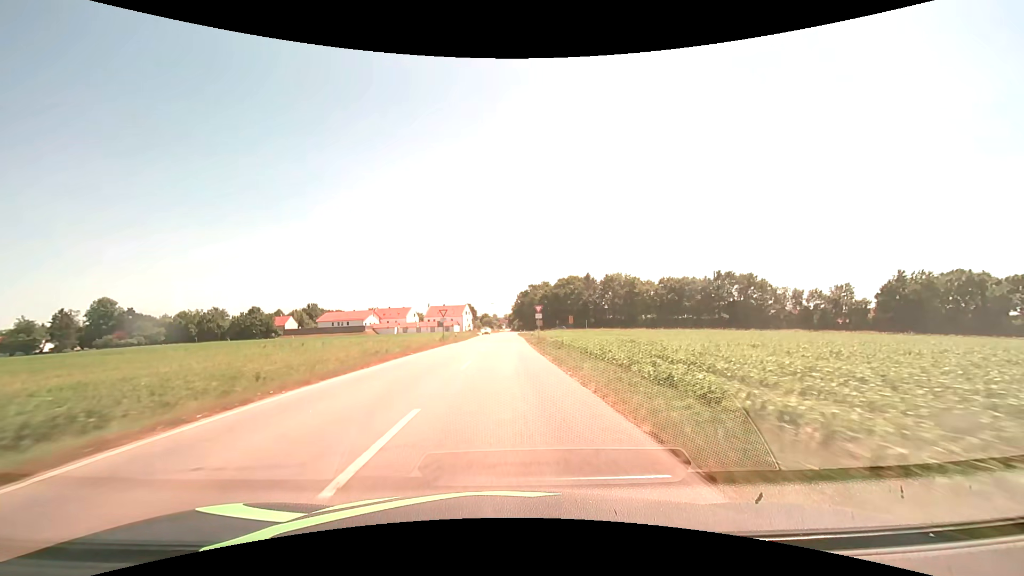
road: secondary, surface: asphalt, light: Day
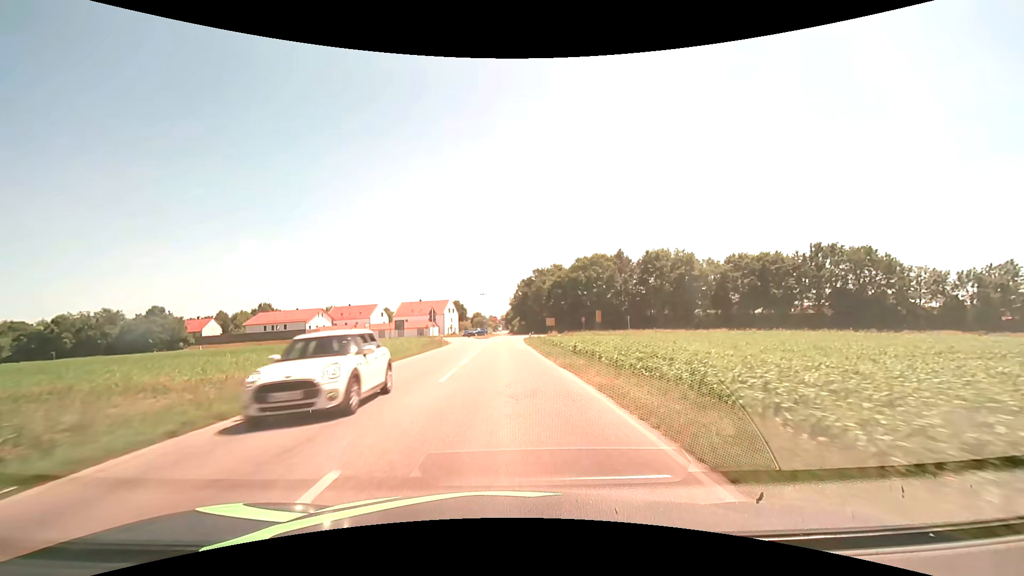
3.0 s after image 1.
(0.0, +51.5) m; 0°
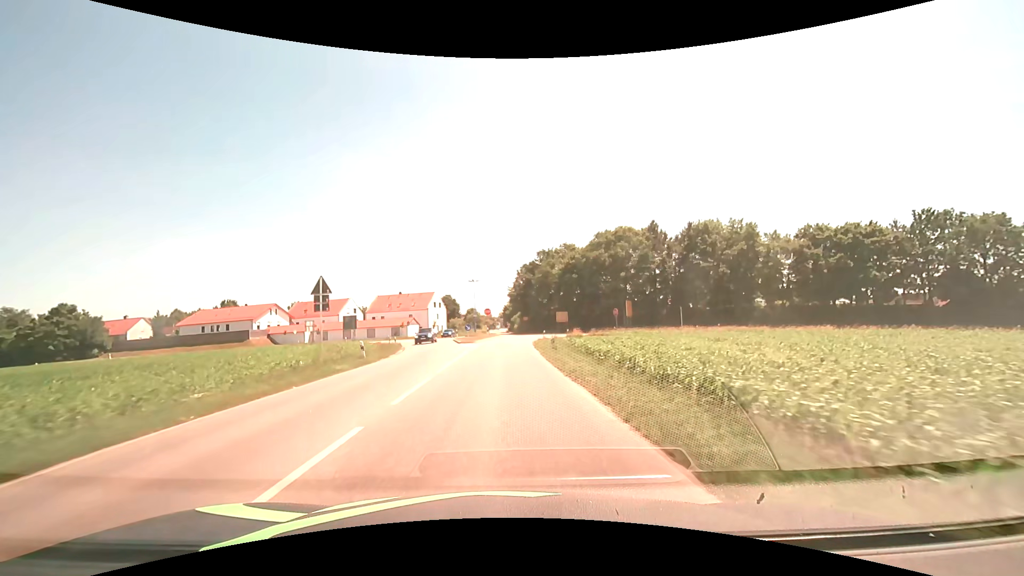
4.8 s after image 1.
(+0.1, +27.8) m; 0°
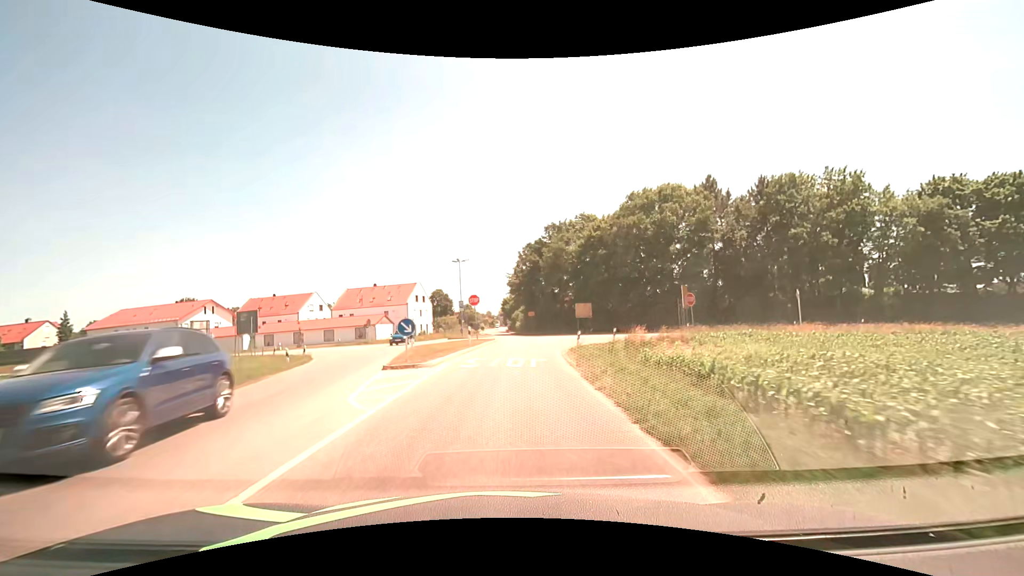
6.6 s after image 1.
(-0.1, +24.8) m; 0°
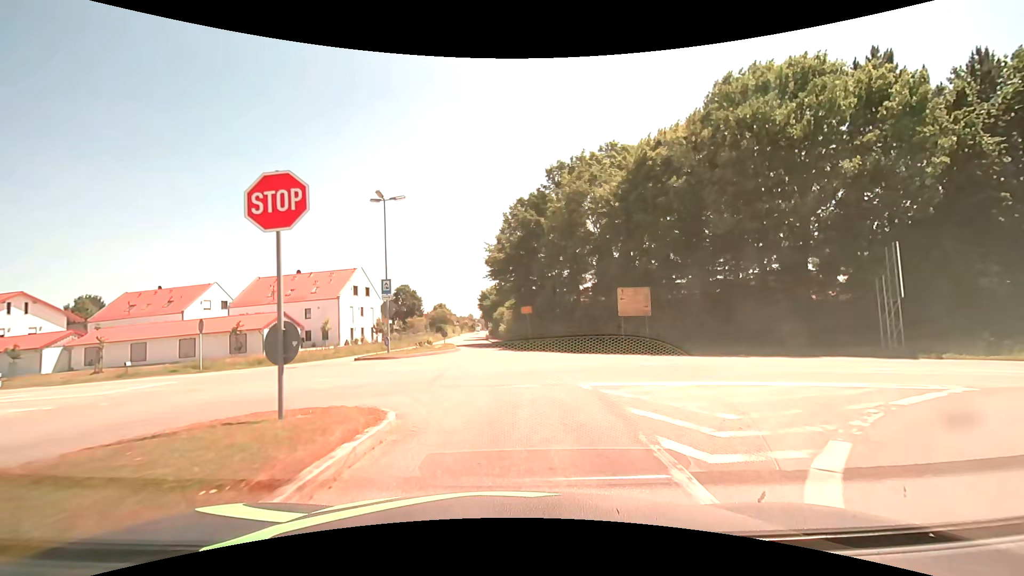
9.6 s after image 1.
(+0.2, +30.7) m; +2°
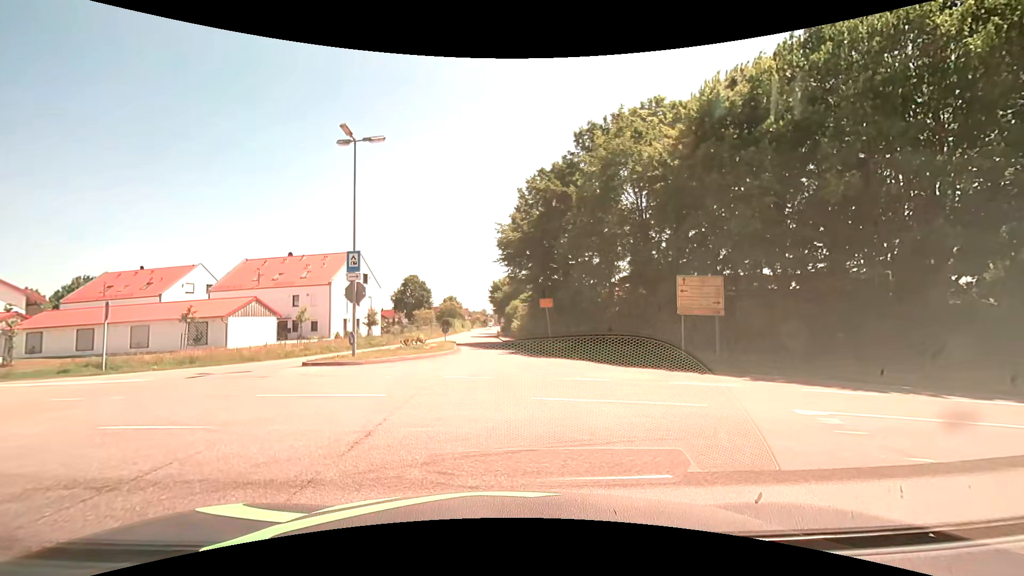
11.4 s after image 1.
(-0.1, +8.0) m; -2°
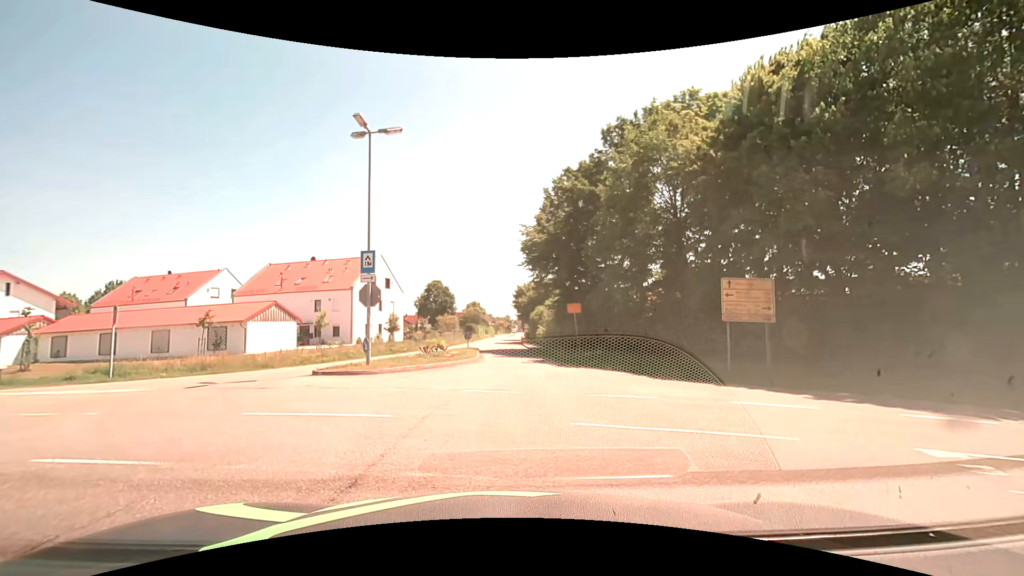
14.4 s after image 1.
(0.0, +1.9) m; -1°
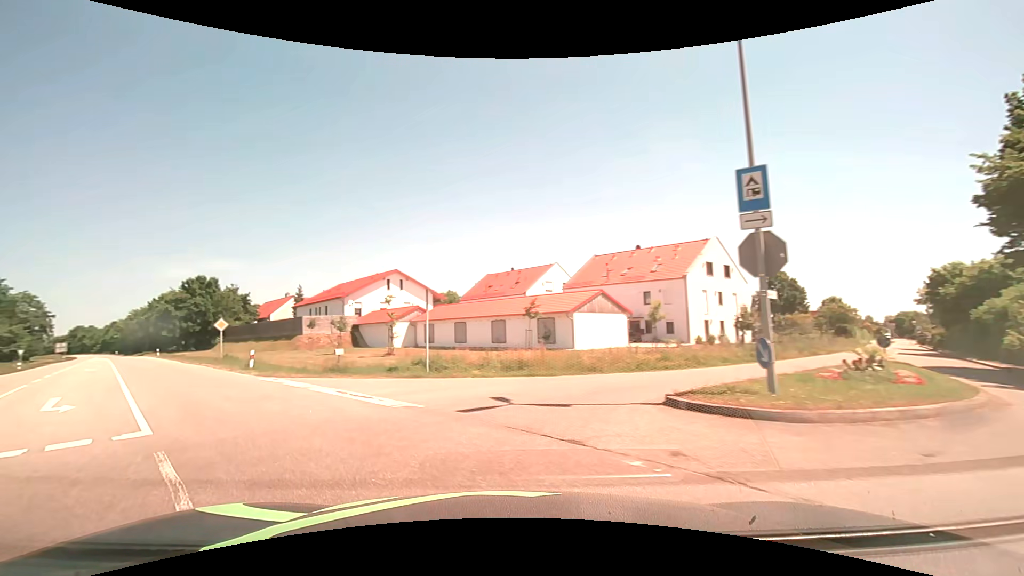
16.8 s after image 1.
(-2.9, +9.6) m; -36°
(-3, +9) (-9, +17) (-16, +25) (-22, +33) (-28, +40) (-35, +48) (-41, +56) (-48, +63) (-54, +71) (-60, +79) m
